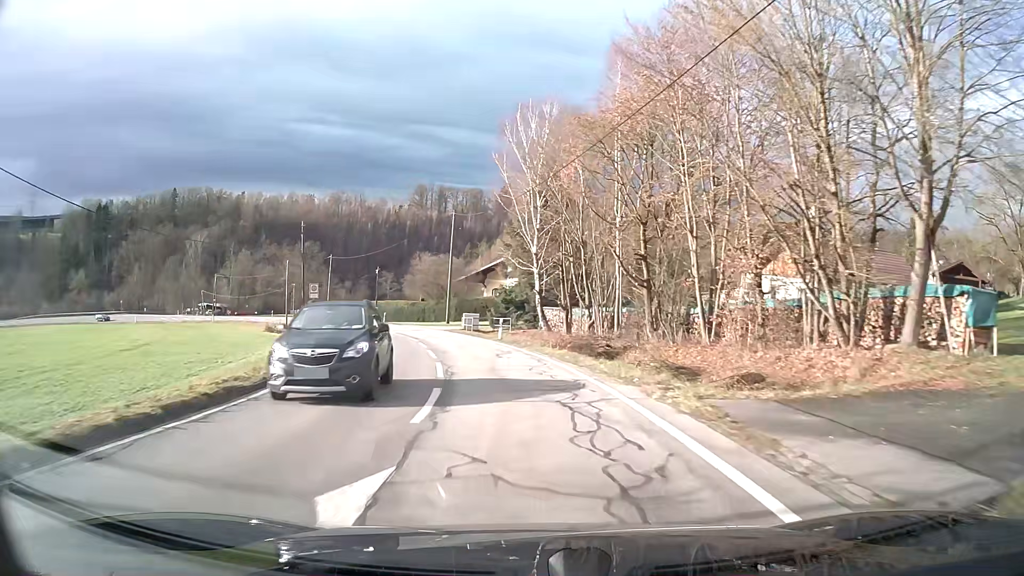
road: tertiary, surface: asphalt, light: Day
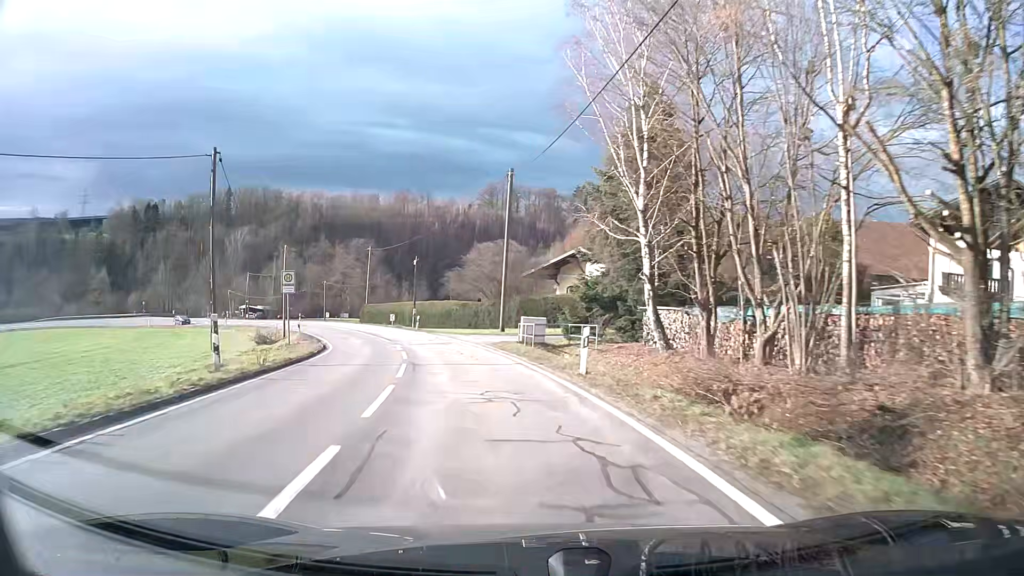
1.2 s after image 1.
(-1.0, +18.2) m; -7°
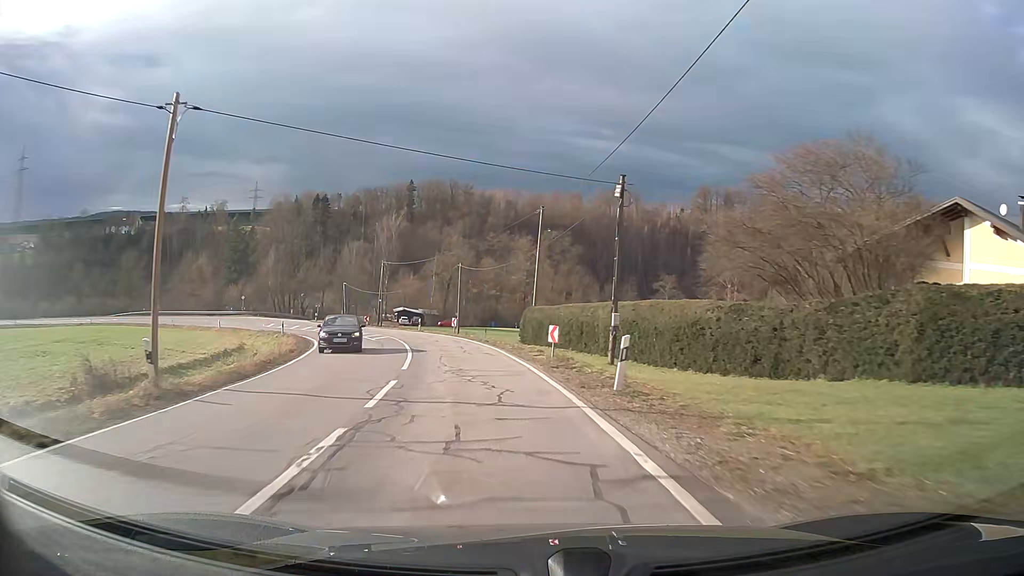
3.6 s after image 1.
(-5.5, +35.9) m; -17°
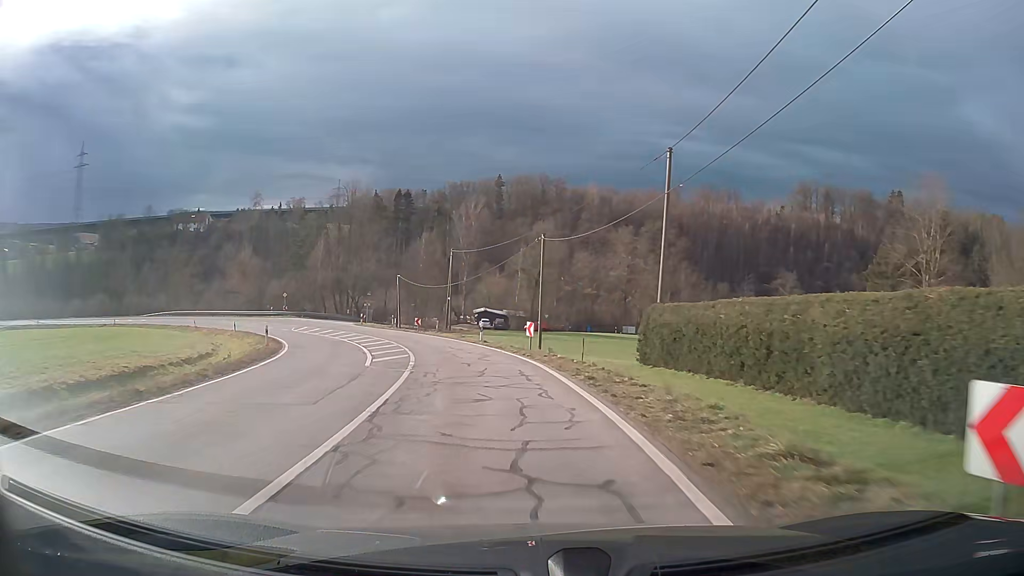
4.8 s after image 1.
(-1.2, +17.8) m; -8°
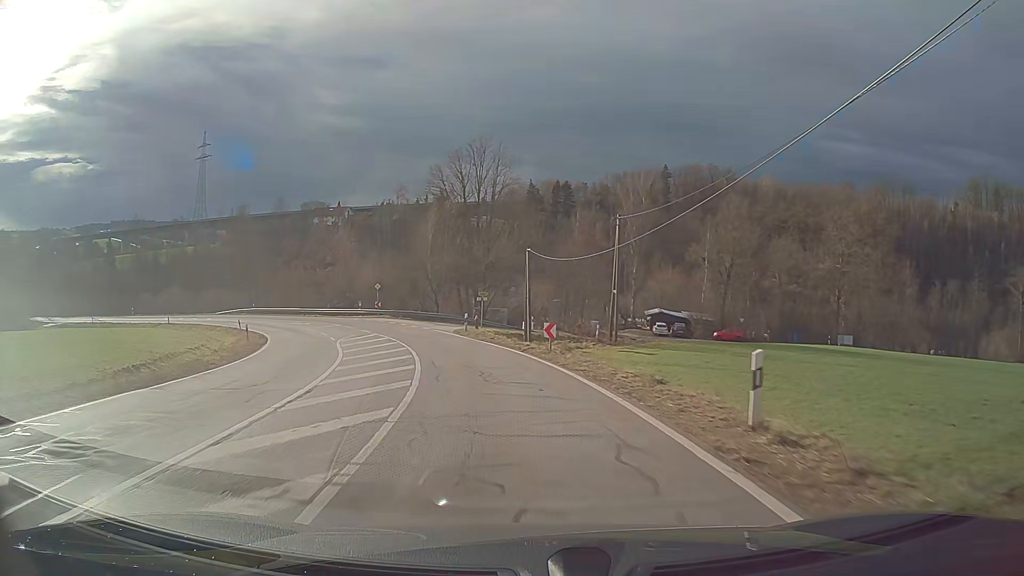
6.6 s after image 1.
(-3.1, +25.5) m; -14°
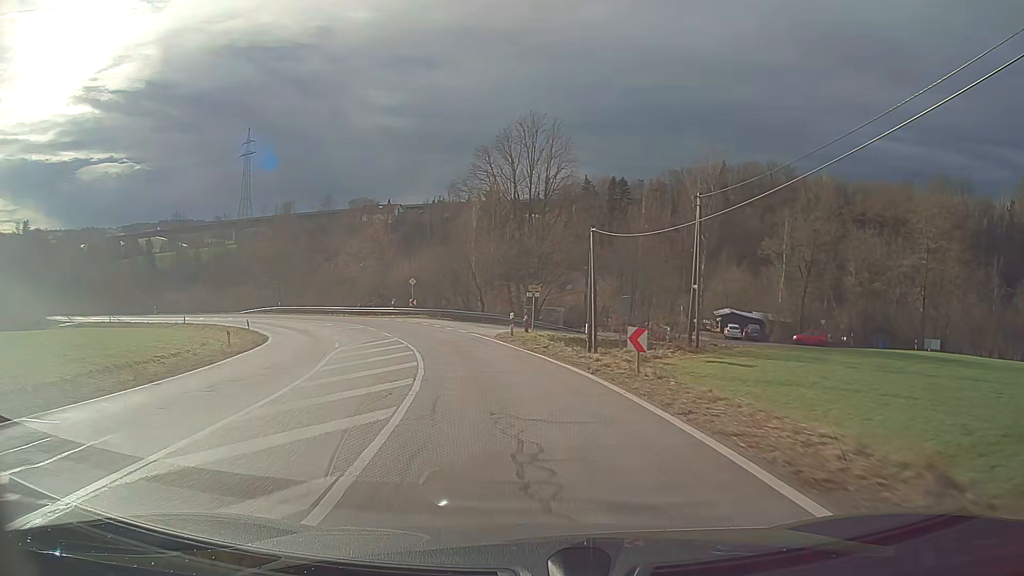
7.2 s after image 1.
(-0.3, +8.5) m; -4°
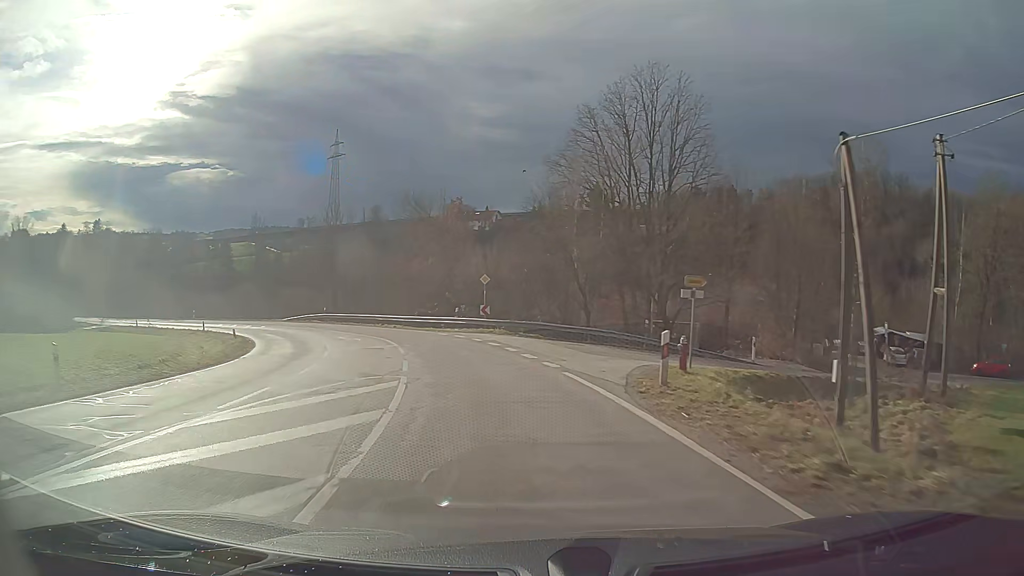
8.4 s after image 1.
(-1.3, +16.5) m; -9°
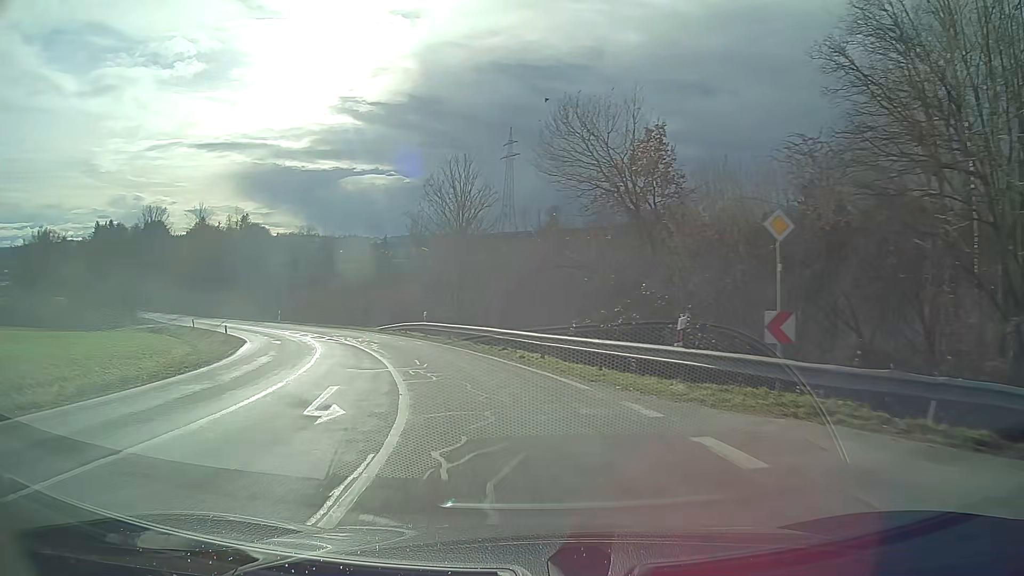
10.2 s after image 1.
(-3.3, +24.7) m; -16°
